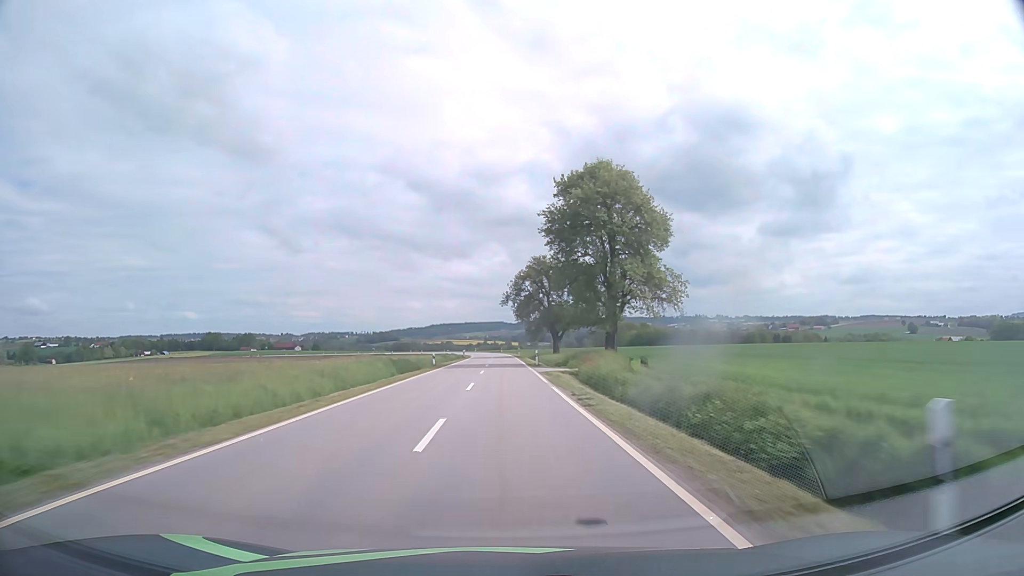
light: Day
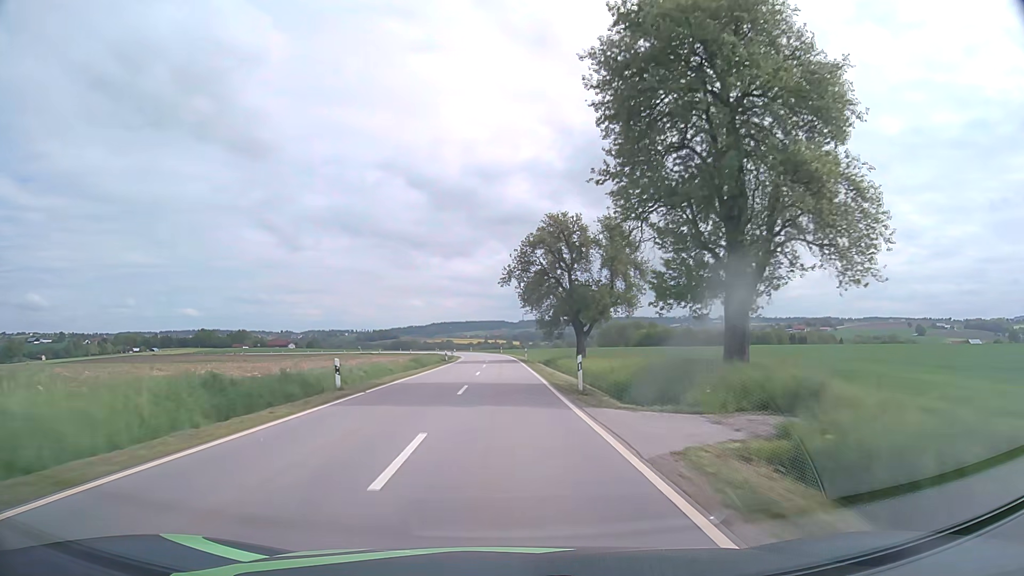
(0.0, +26.8) m; 0°
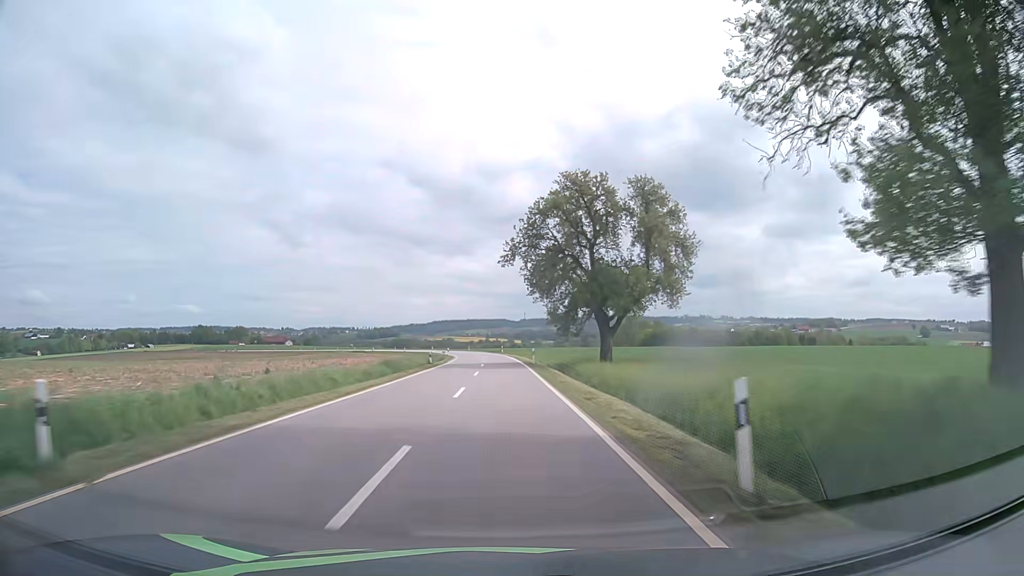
(0.0, +13.6) m; 0°
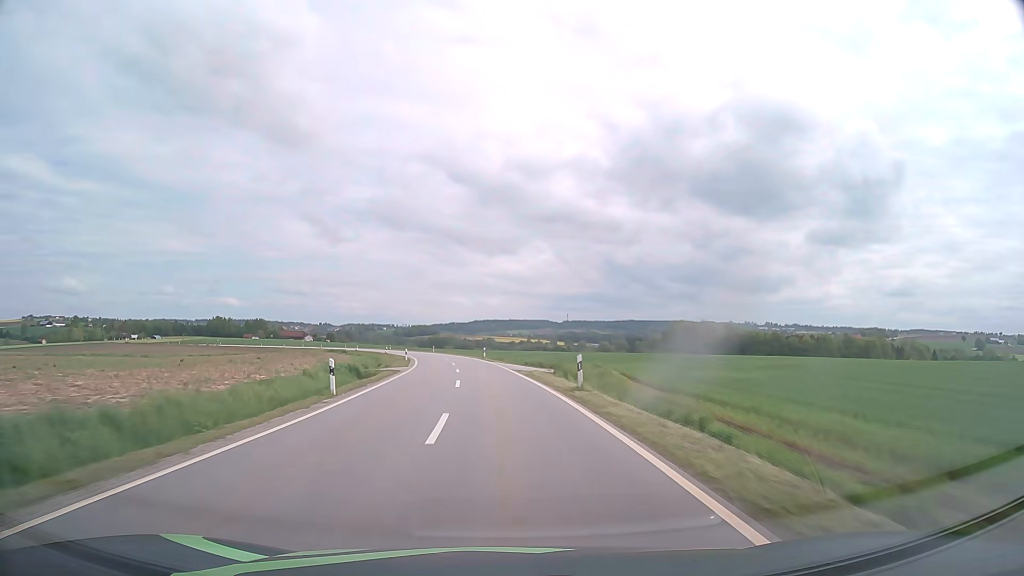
(-1.2, +69.1) m; -3°
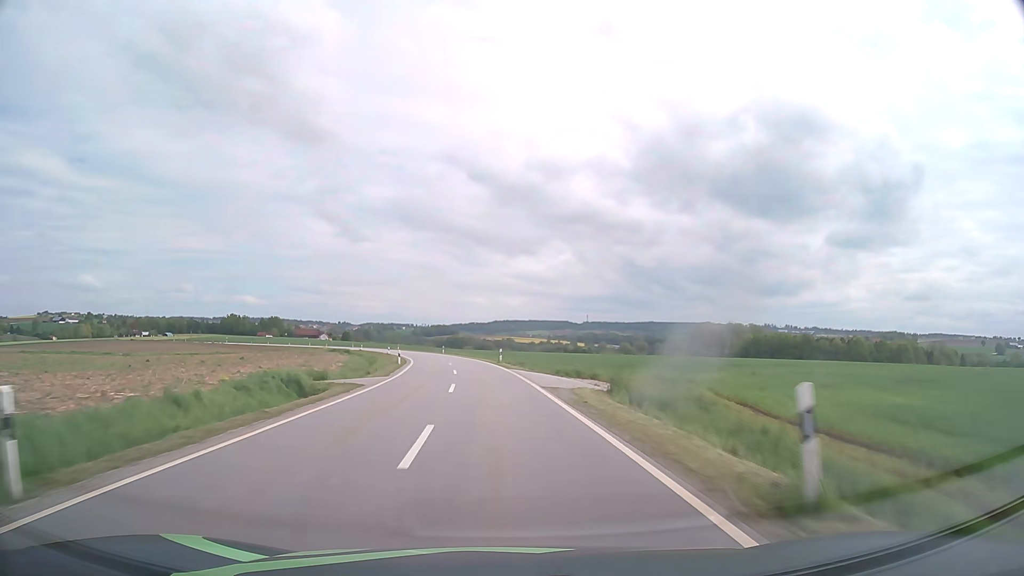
(-0.2, +14.0) m; -2°
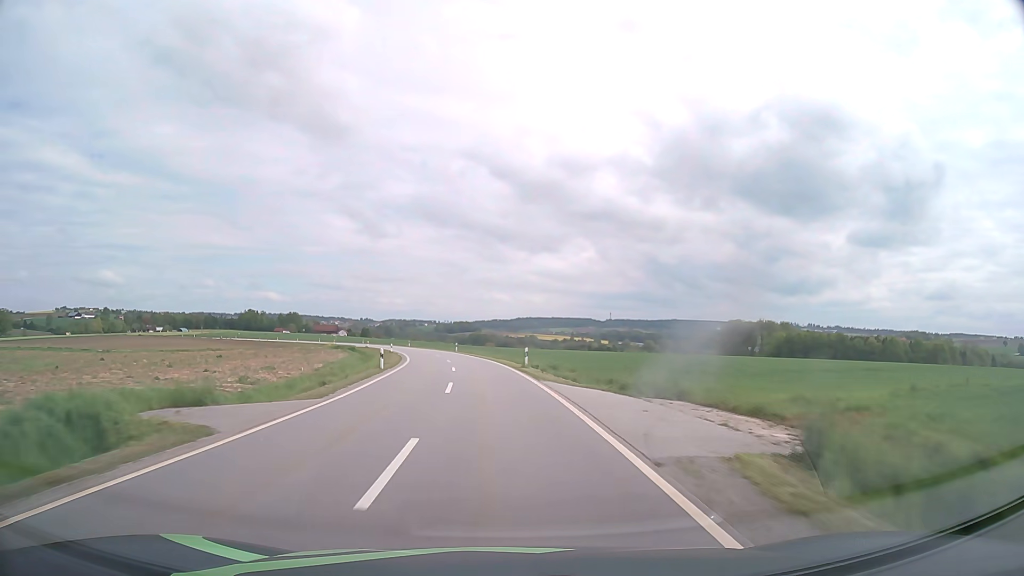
(-0.2, +14.1) m; -2°
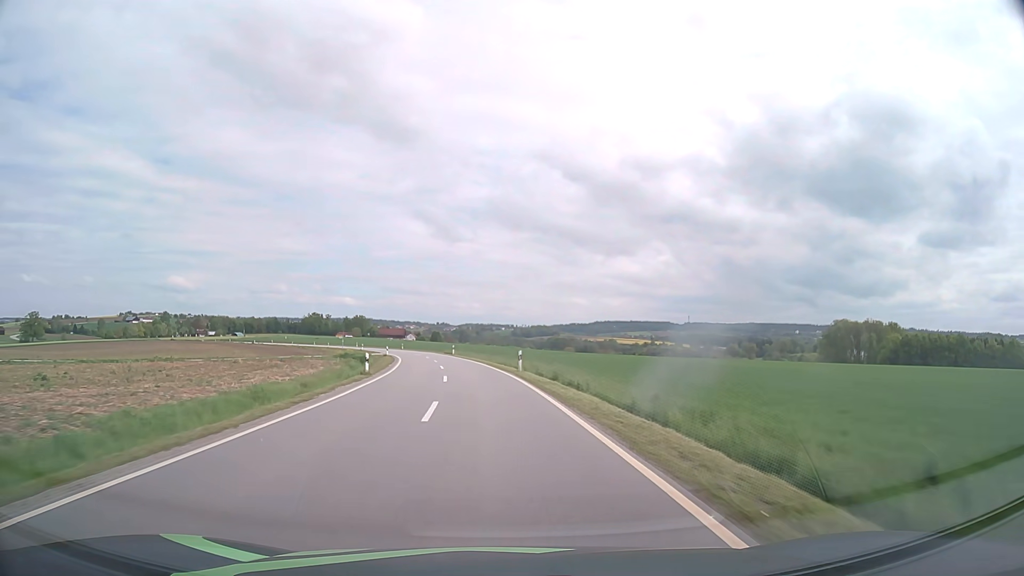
(-2.3, +42.6) m; -6°
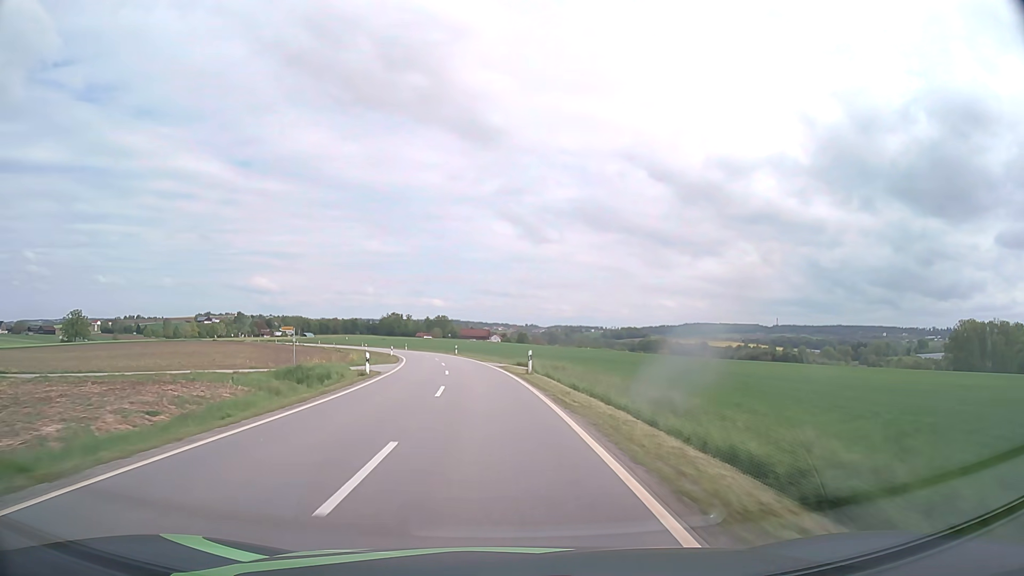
(-2.7, +43.1) m; -7°
(0, +10) (-1, +20) (-1, +30) (-2, +40) (-3, +50) (-5, +60) (-7, +70) (-9, +79) (-11, +89) (-14, +99) m
